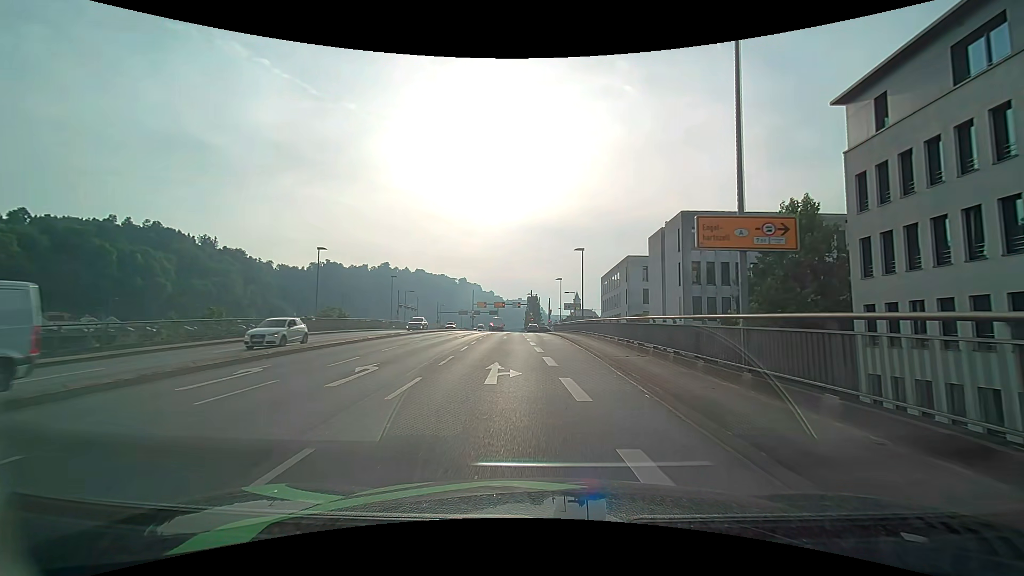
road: primary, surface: asphalt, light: Day
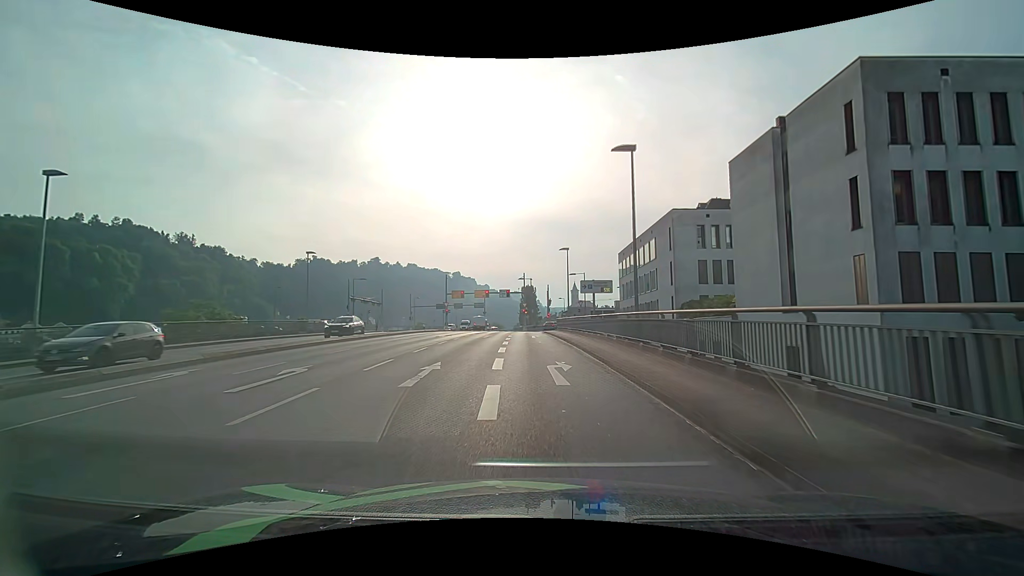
(0.0, +25.7) m; 0°
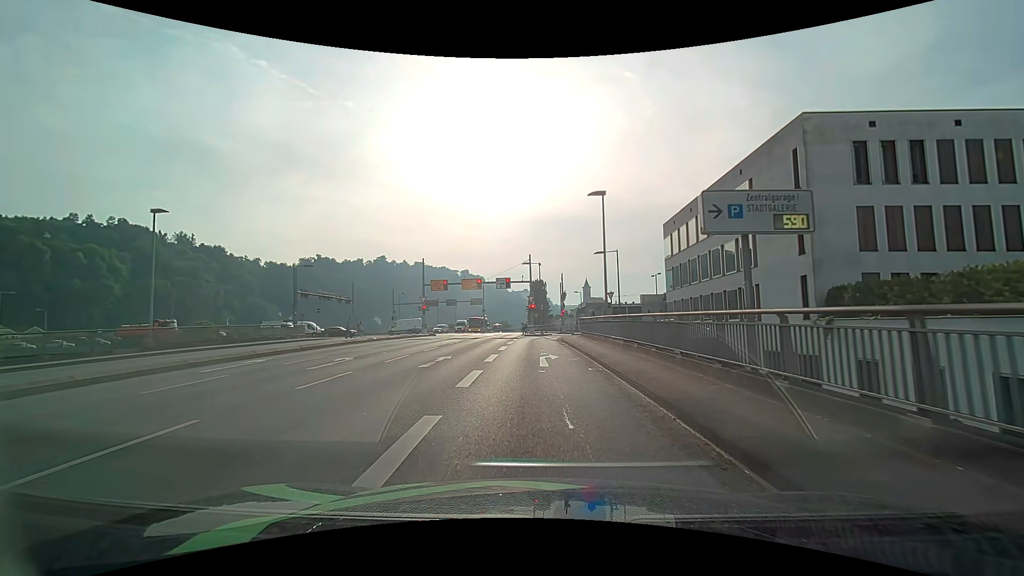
(0.0, +20.5) m; -1°
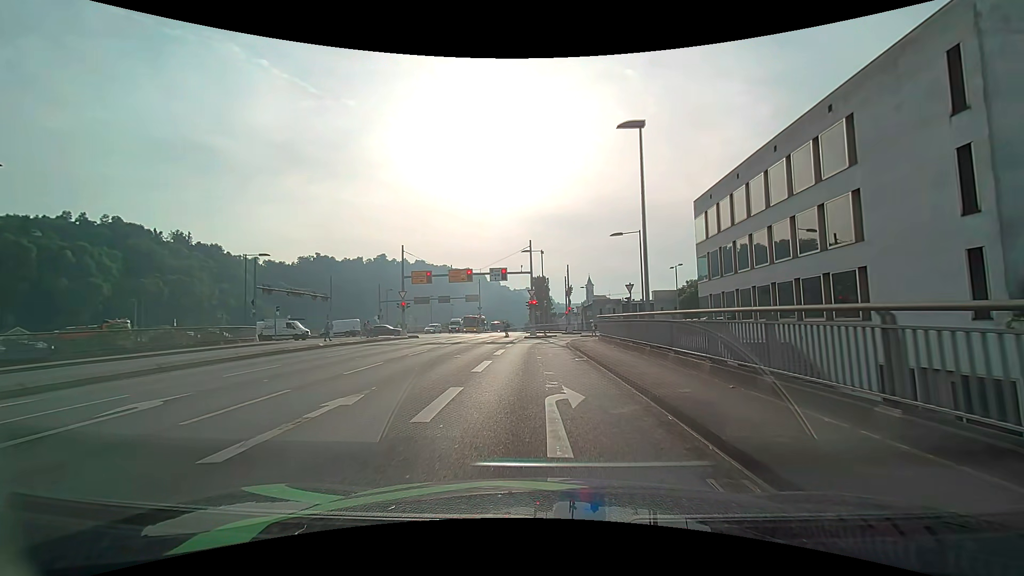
(0.0, +9.2) m; 0°
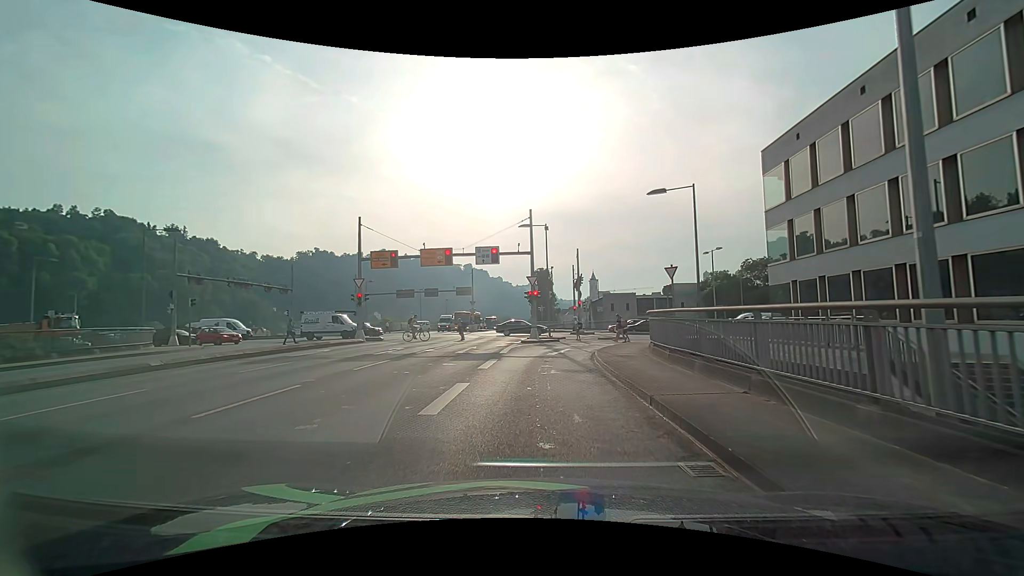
(0.0, +11.6) m; -1°
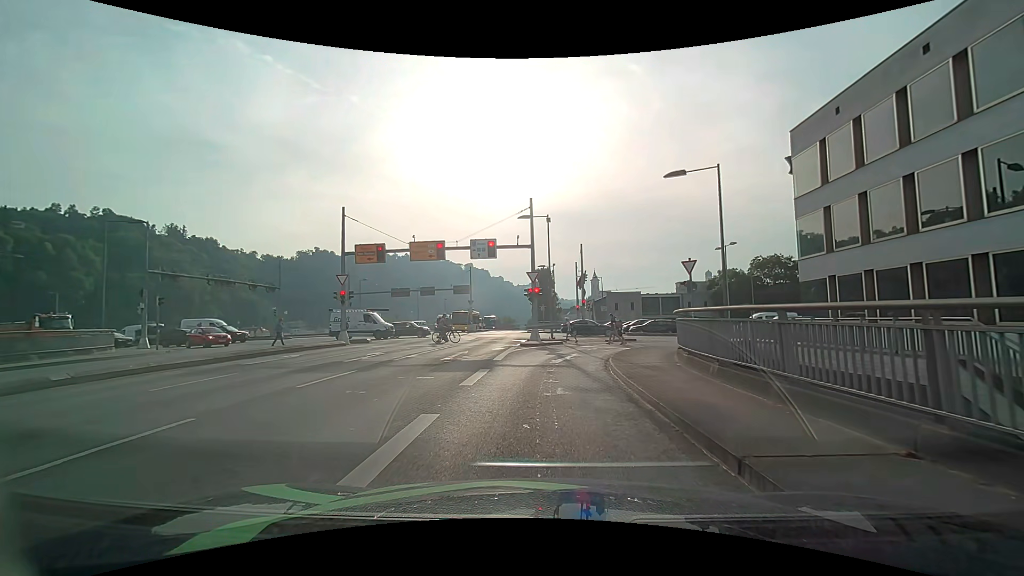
(0.0, +3.0) m; +1°
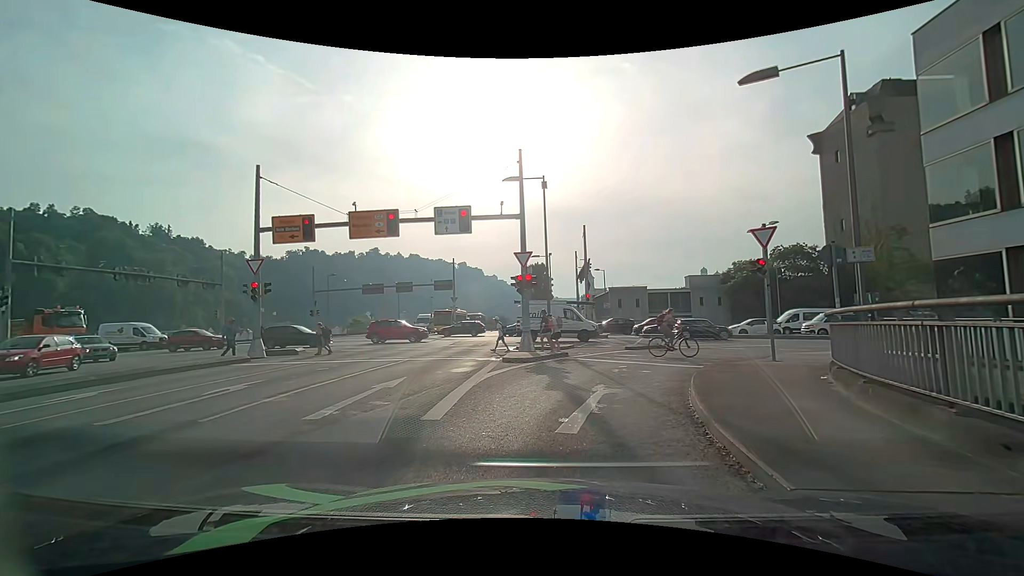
(0.0, +8.8) m; 0°
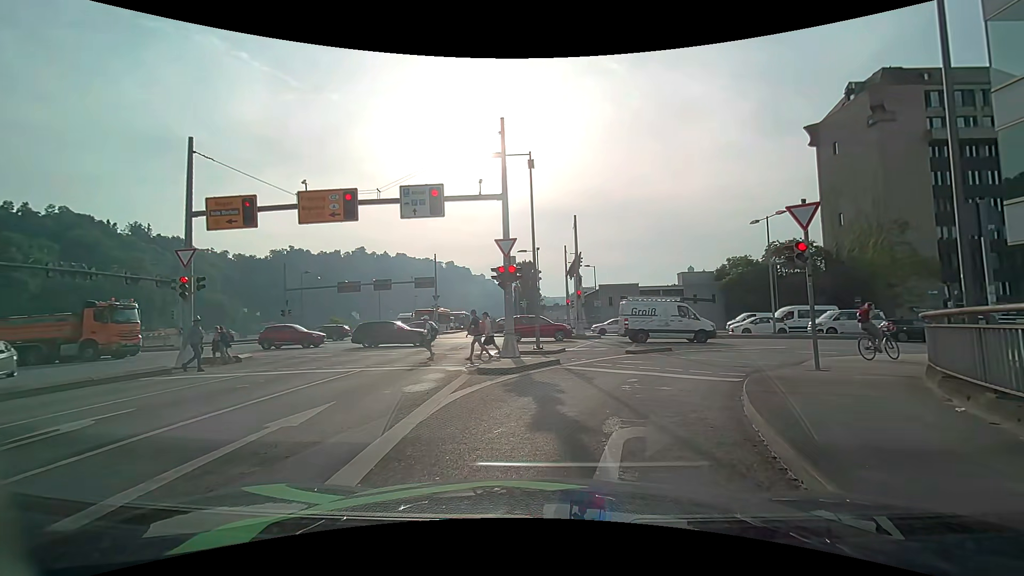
(0.0, +3.4) m; +2°
